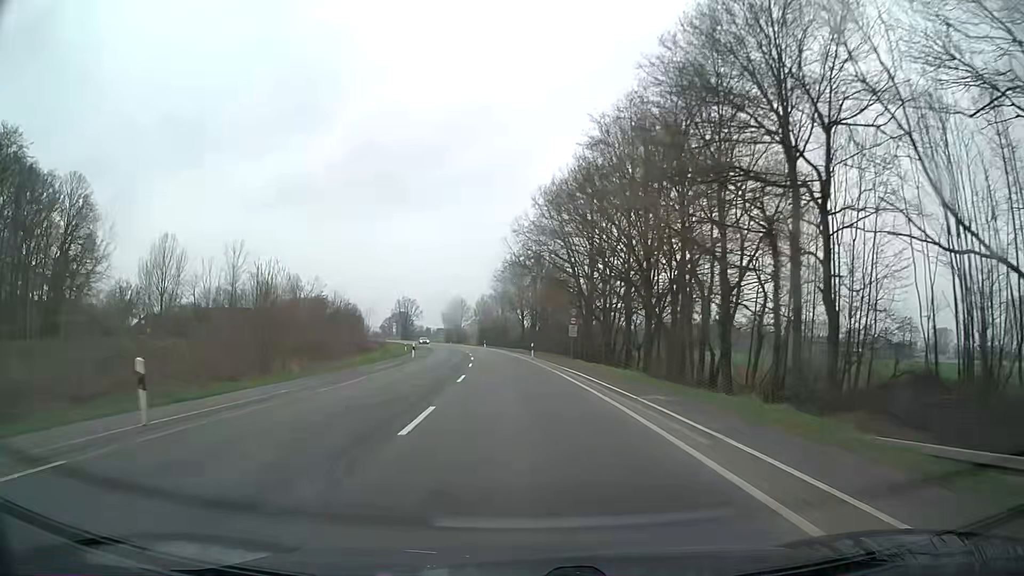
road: secondary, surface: asphalt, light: Day
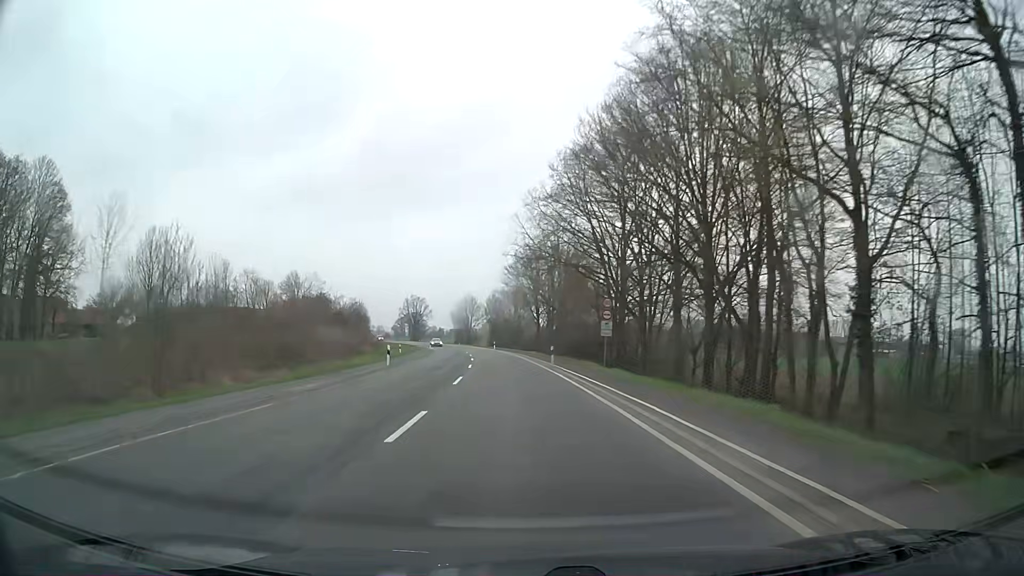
(-0.1, +12.5) m; -1°
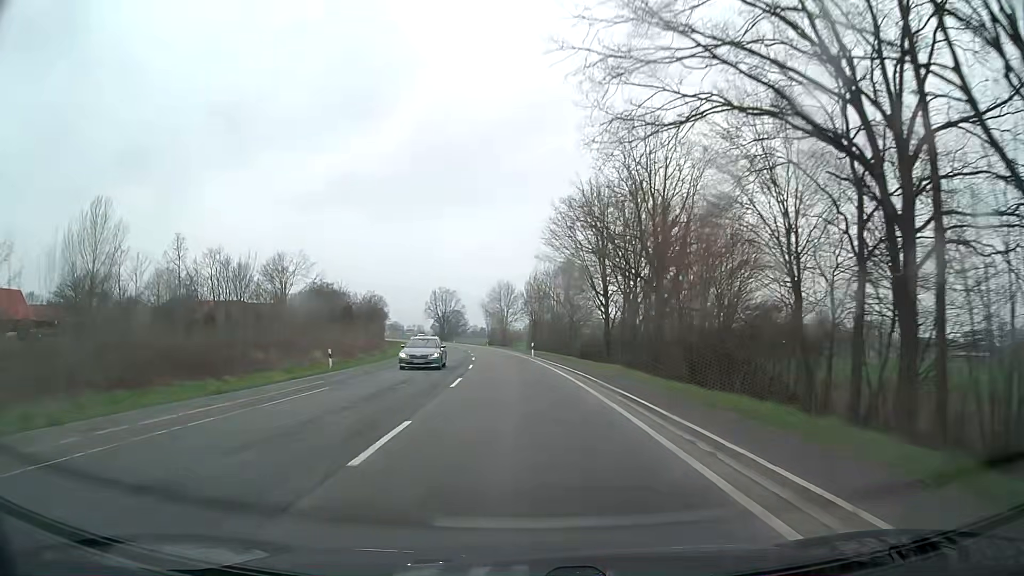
(-1.3, +37.6) m; -4°
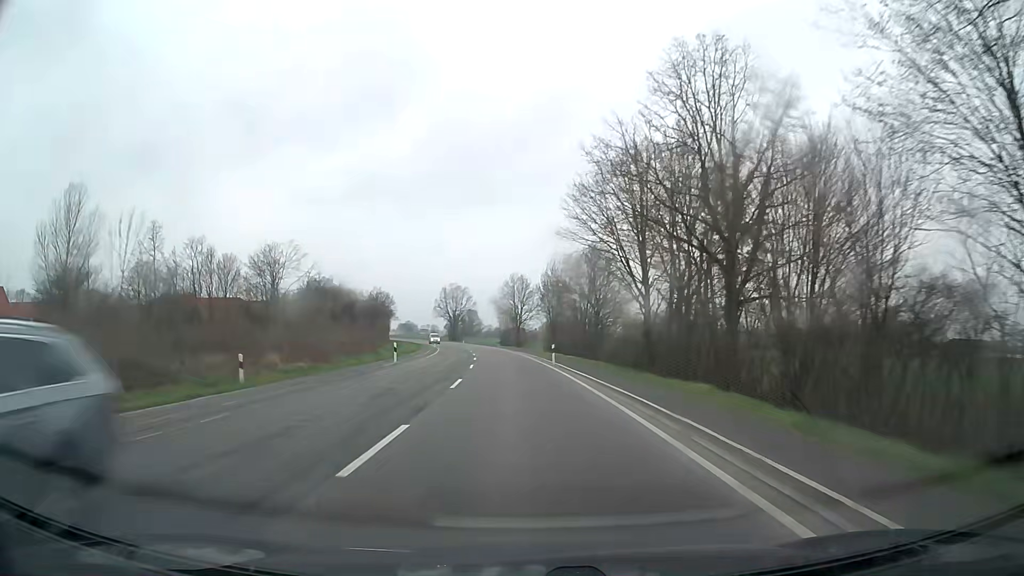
(-0.1, +12.5) m; -1°
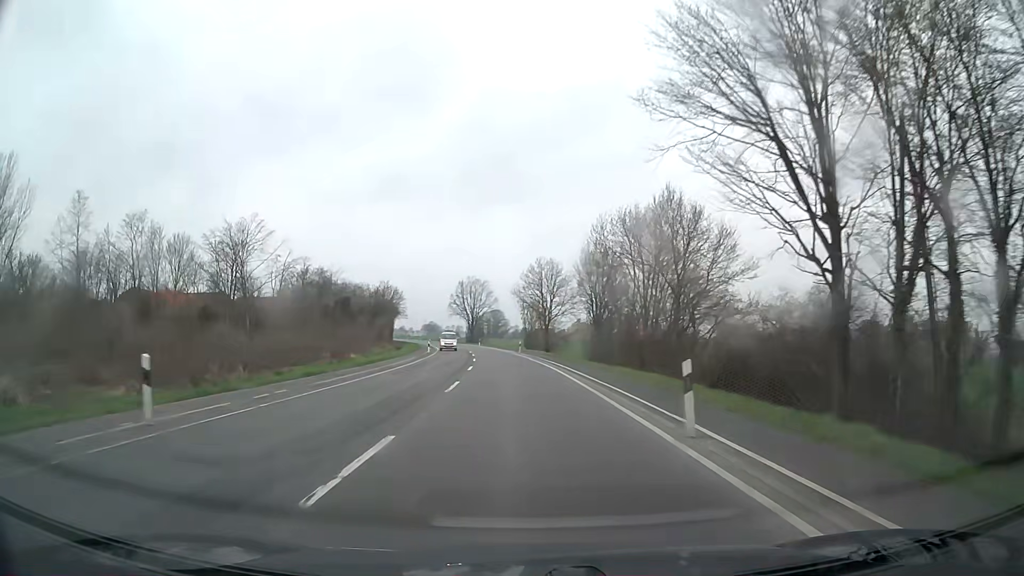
(-0.6, +25.0) m; -2°
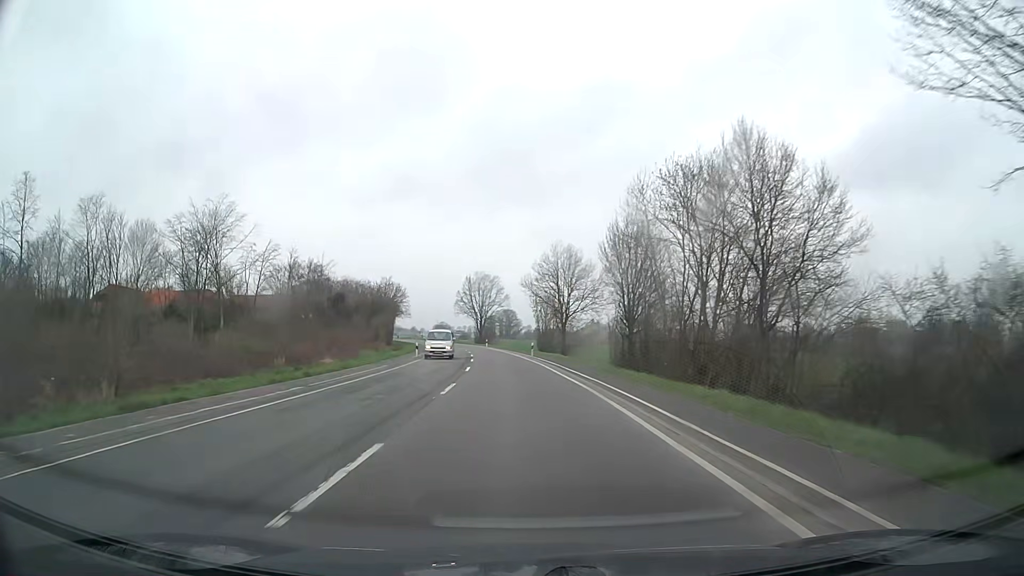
(-0.1, +12.5) m; -1°
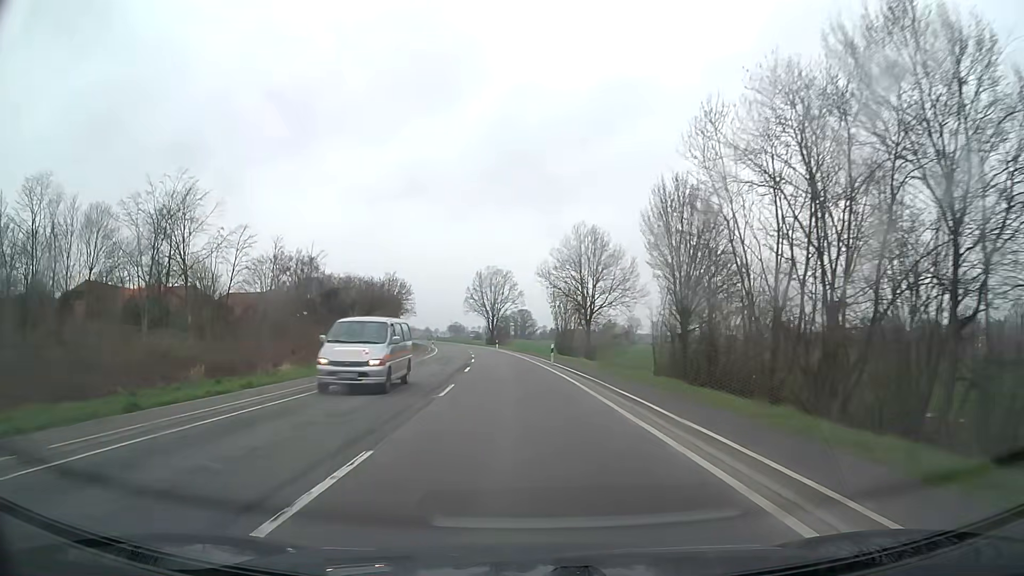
(-0.1, +12.5) m; -2°
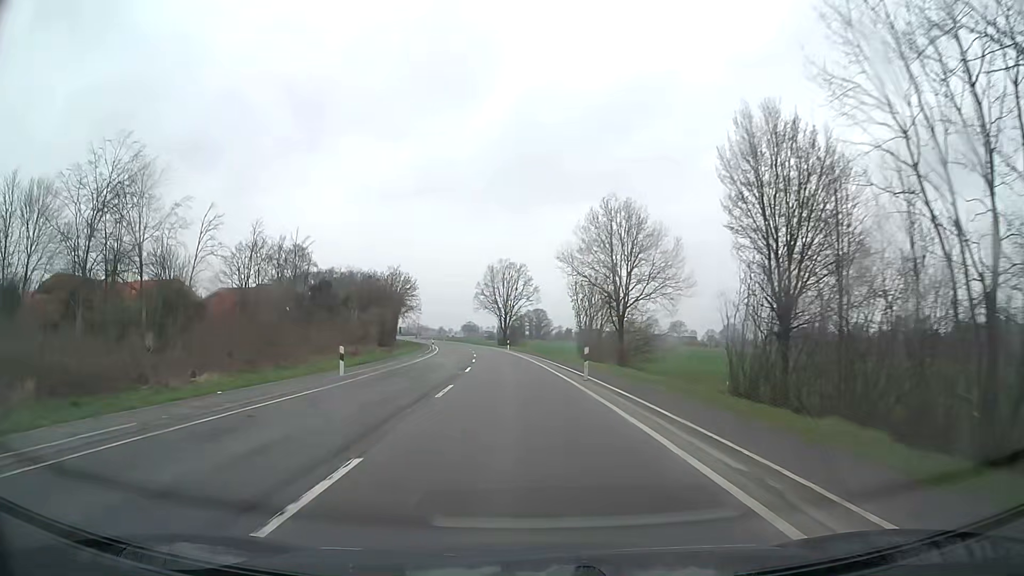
(0.0, +12.5) m; -1°
(0, +10) (0, +20) (-1, +30) (-1, +40) (-2, +50) (-3, +60) (-4, +70) (-5, +80) (-7, +90) (-8, +100) m
